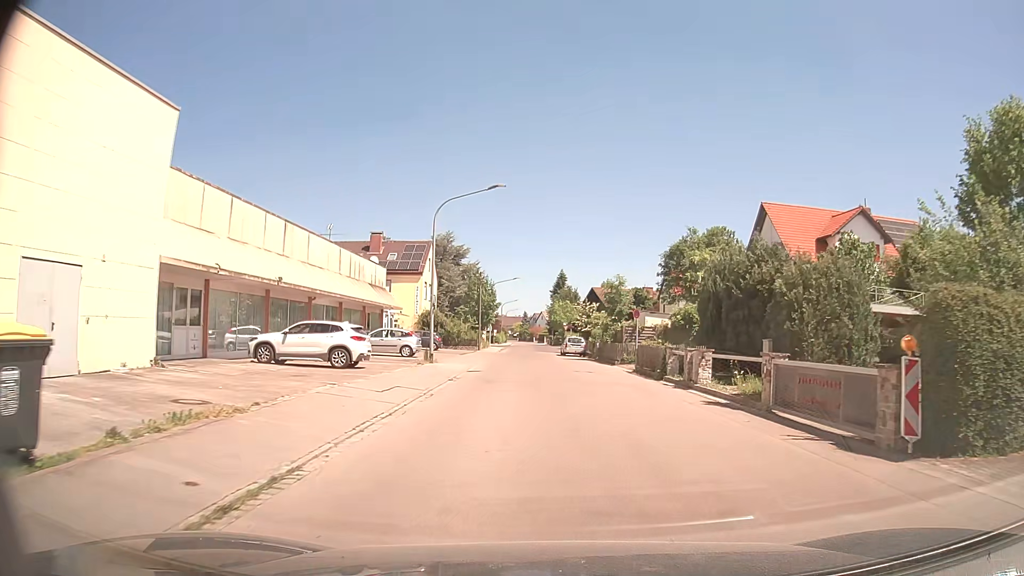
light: Day
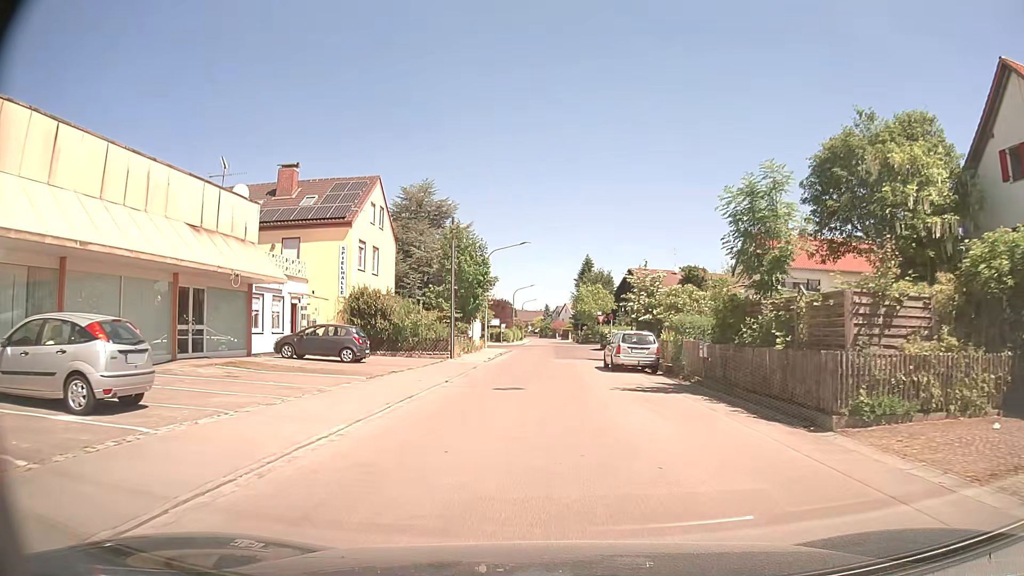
(-0.1, +26.8) m; -2°
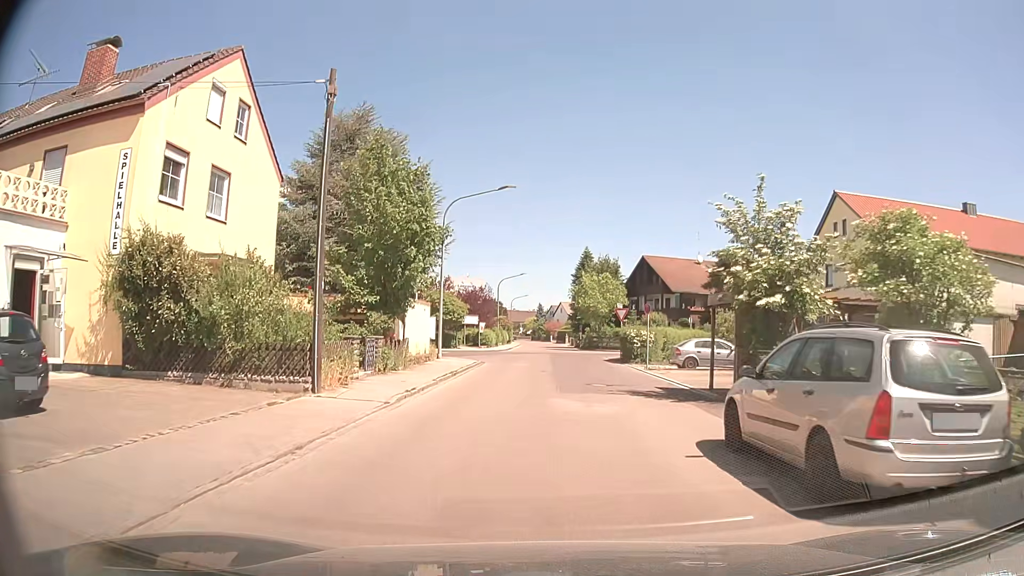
(0.0, +19.0) m; 0°
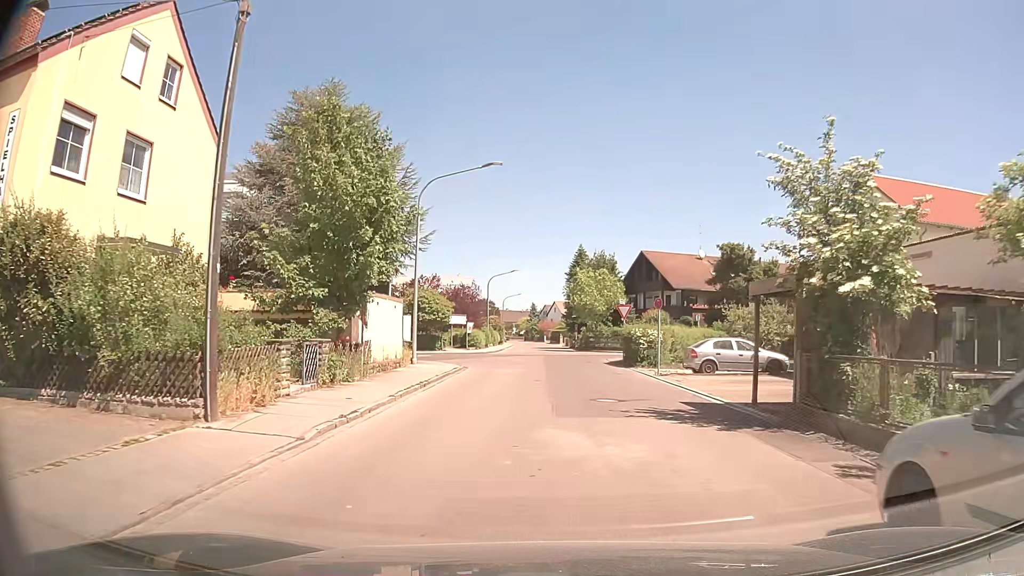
(+0.1, +4.4) m; 0°
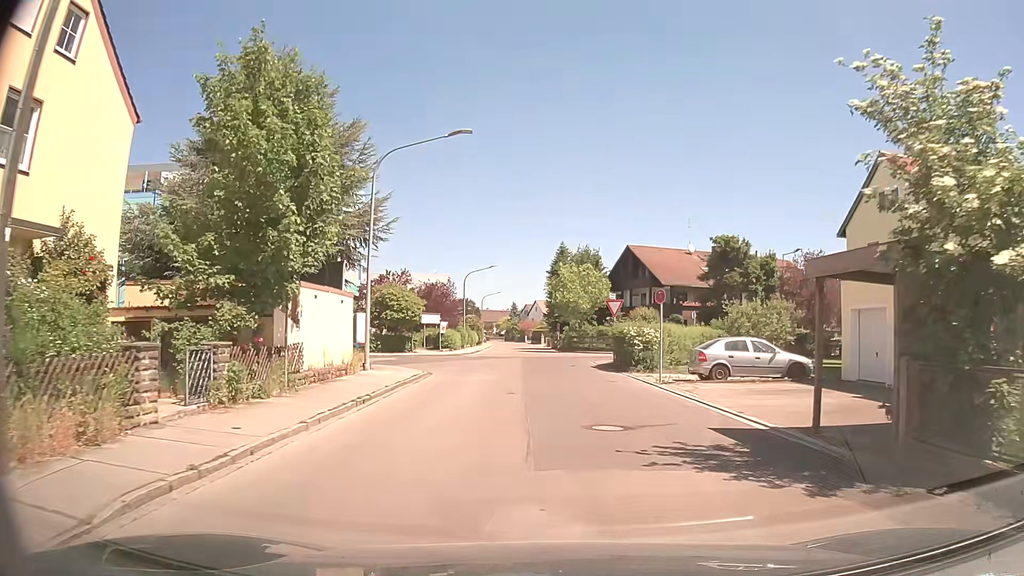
(+0.1, +4.2) m; +2°
